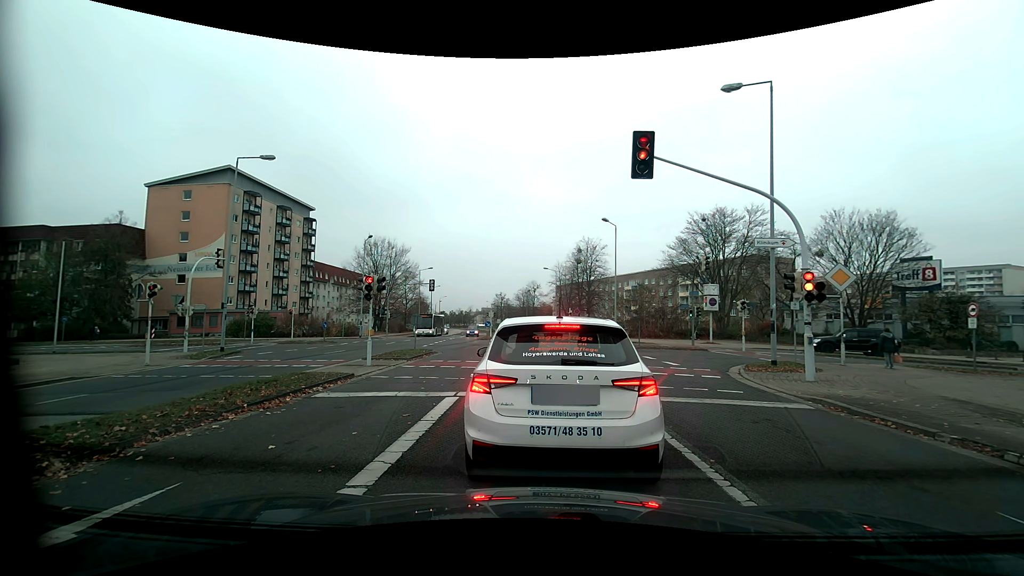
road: tertiary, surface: concrete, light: Day
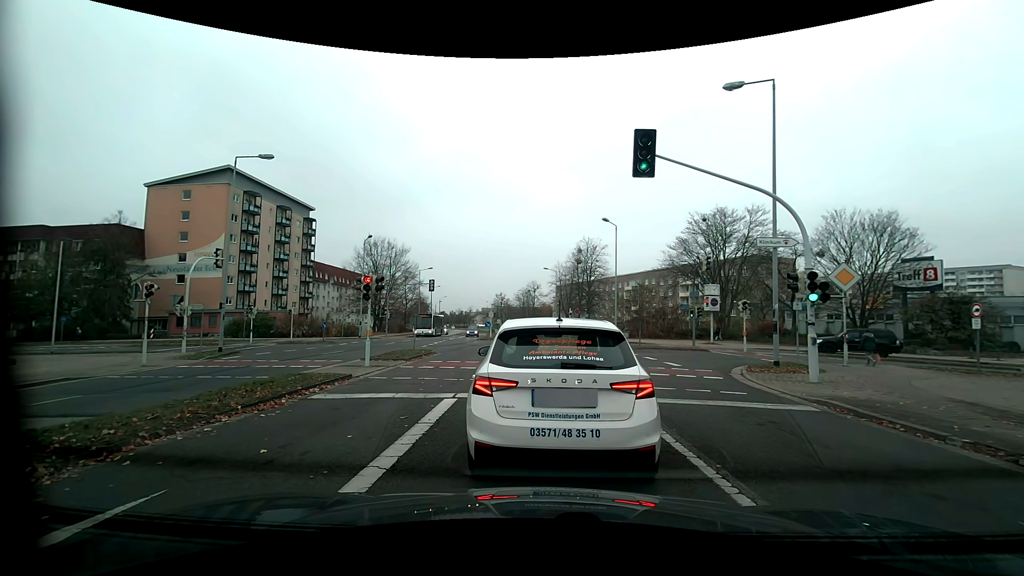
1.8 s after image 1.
(0.0, +0.2) m; 0°
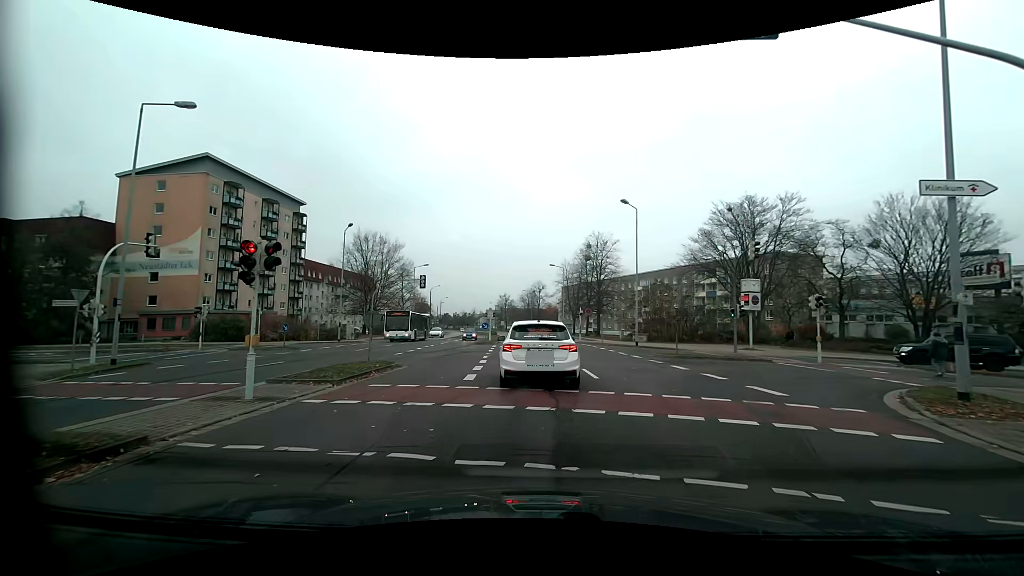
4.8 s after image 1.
(+0.1, +8.0) m; +1°
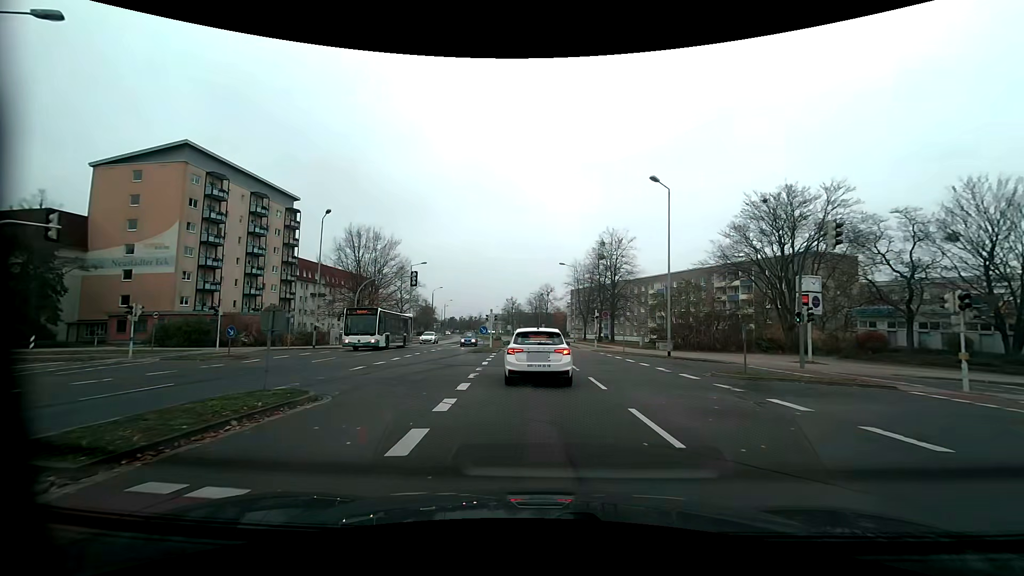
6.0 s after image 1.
(-0.1, +7.2) m; -1°
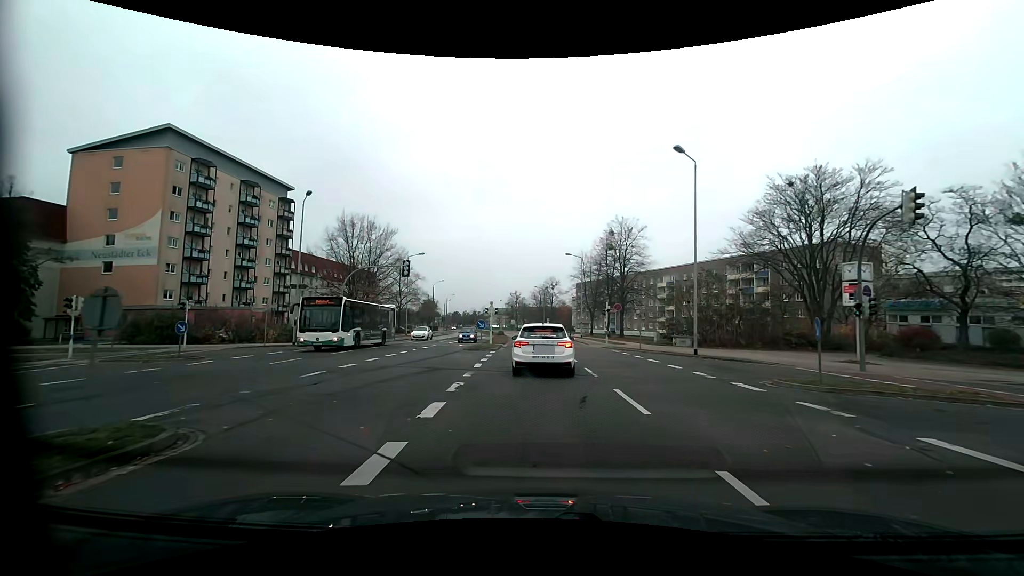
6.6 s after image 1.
(0.0, +4.3) m; -1°
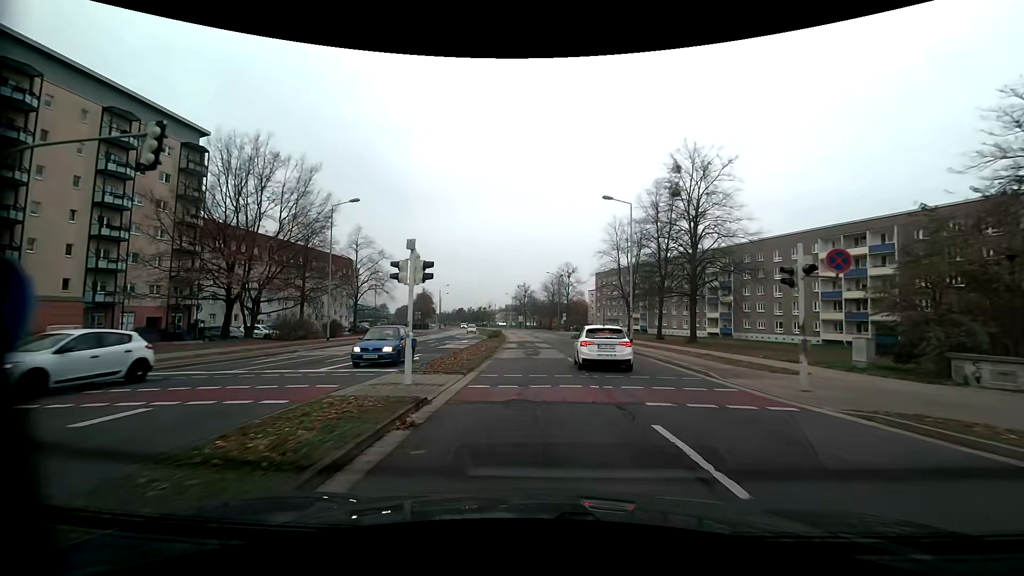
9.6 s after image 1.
(0.0, +28.6) m; 0°
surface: asphalt
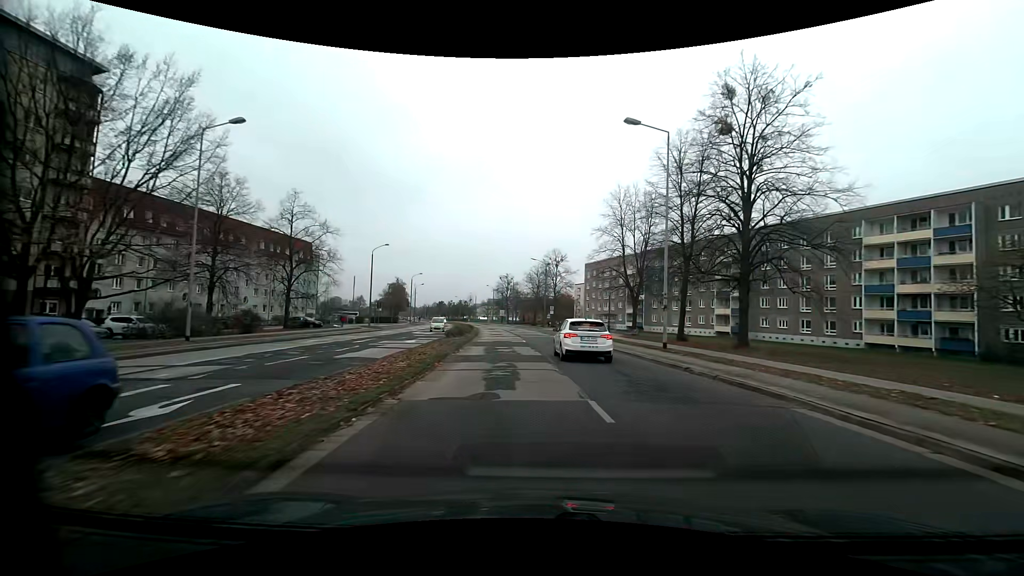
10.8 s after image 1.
(+0.1, +13.9) m; +2°
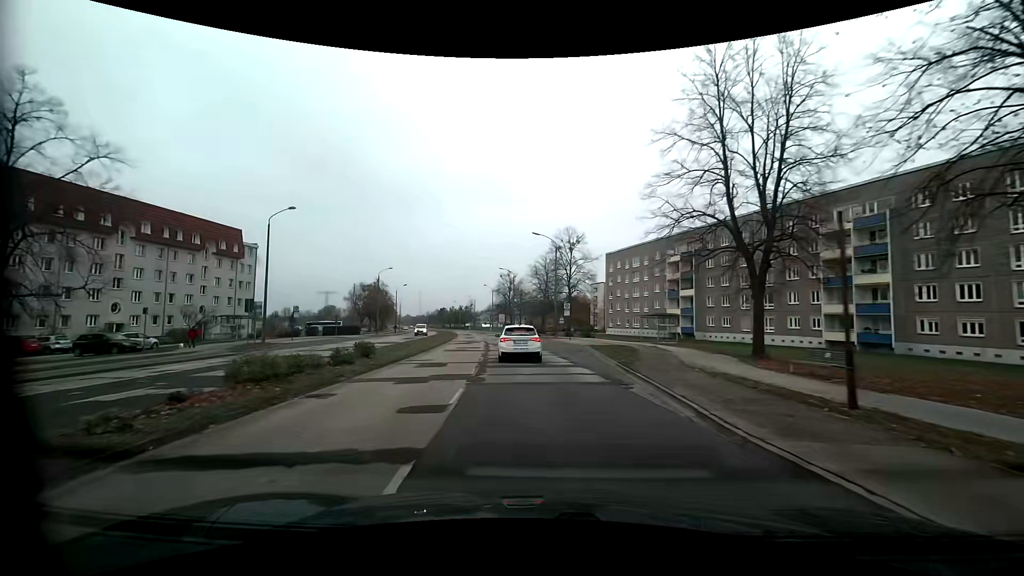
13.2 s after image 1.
(+0.6, +29.0) m; -1°
(0, +10) (-1, +20) (-1, +30) (-2, +40) (-3, +50) (-5, +60) (-6, +70) (-7, +80) (-9, +89) (-10, +99) m
